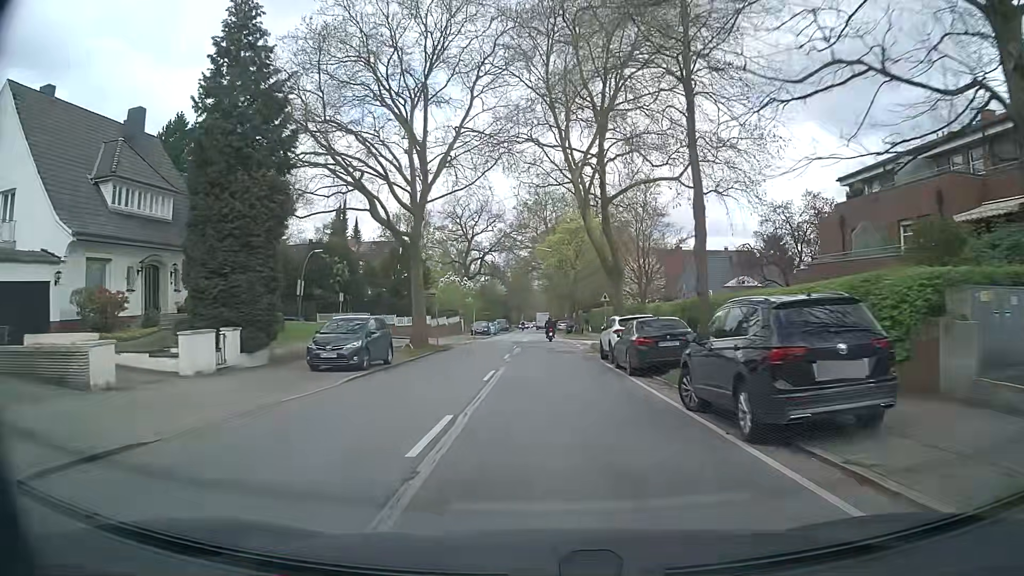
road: residential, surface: asphalt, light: Day
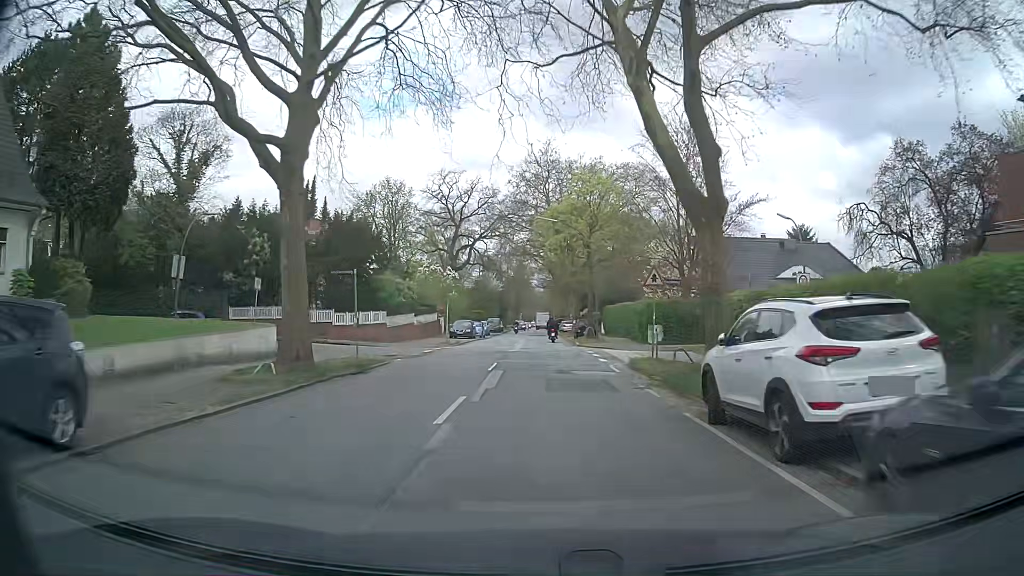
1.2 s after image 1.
(-0.1, +16.7) m; 0°
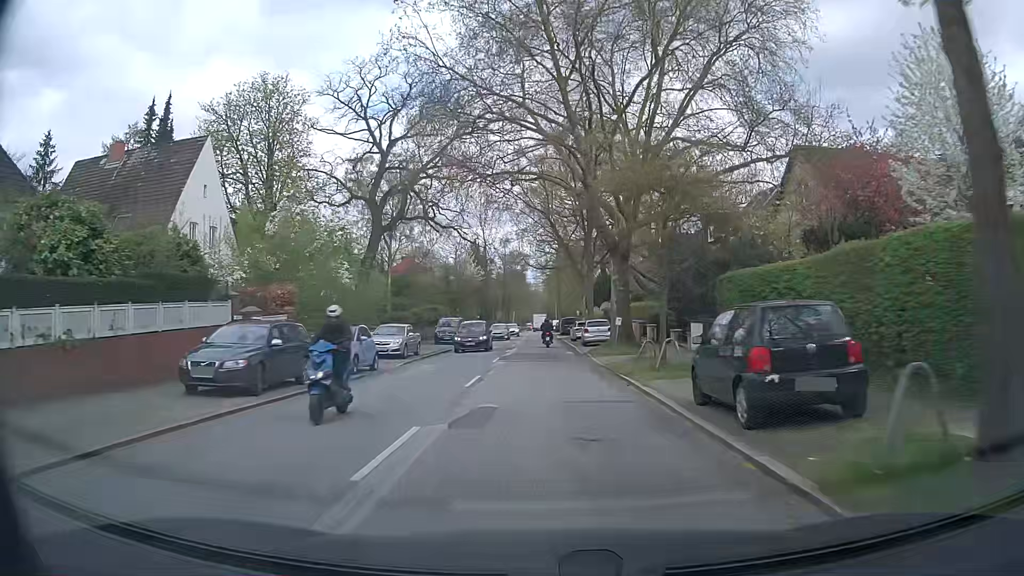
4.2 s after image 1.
(+0.3, +40.9) m; 0°
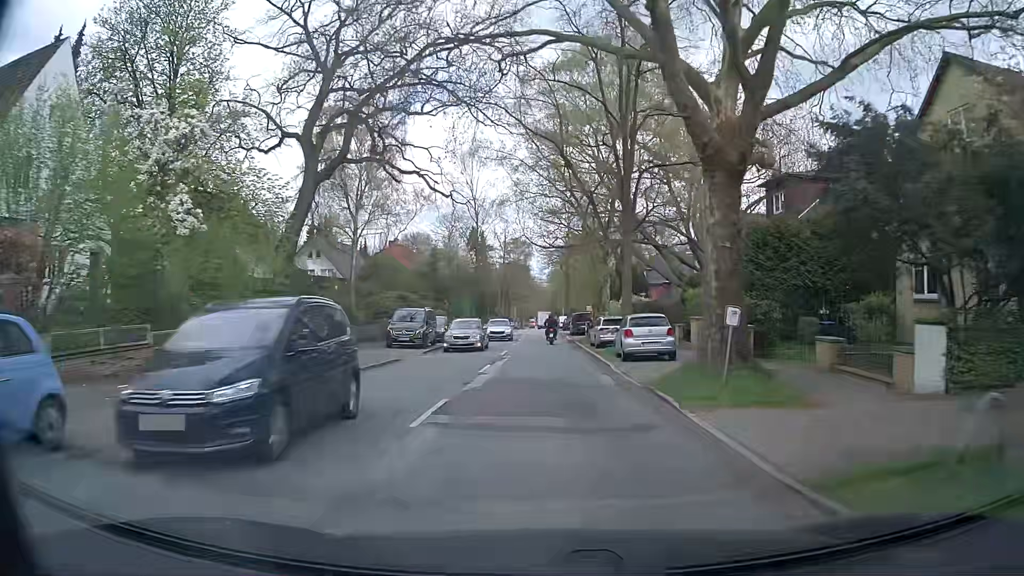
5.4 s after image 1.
(-0.1, +16.0) m; 0°
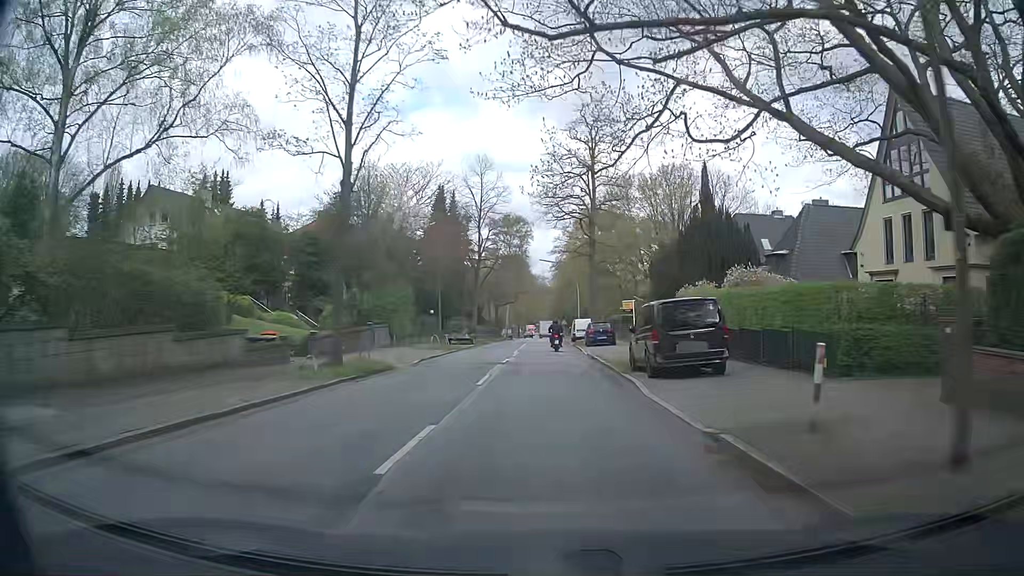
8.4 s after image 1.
(0.0, +39.3) m; 0°
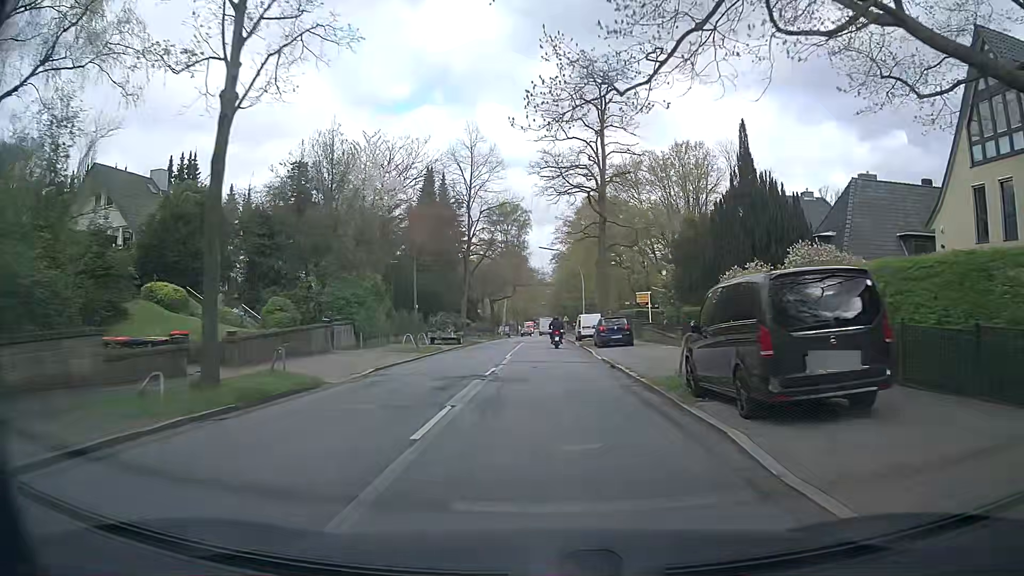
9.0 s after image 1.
(+0.1, +7.8) m; +1°
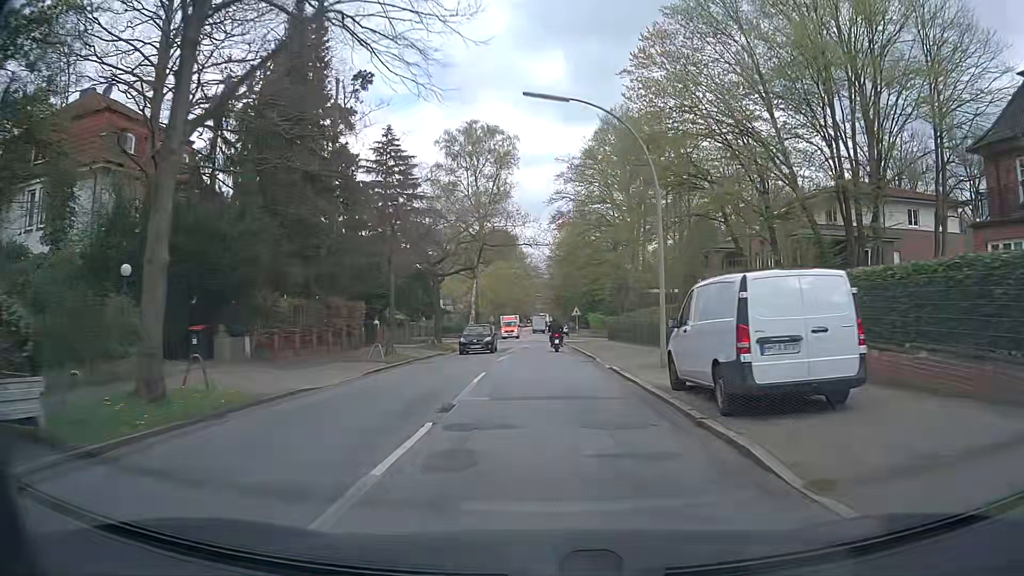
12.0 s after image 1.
(-0.2, +38.8) m; 0°
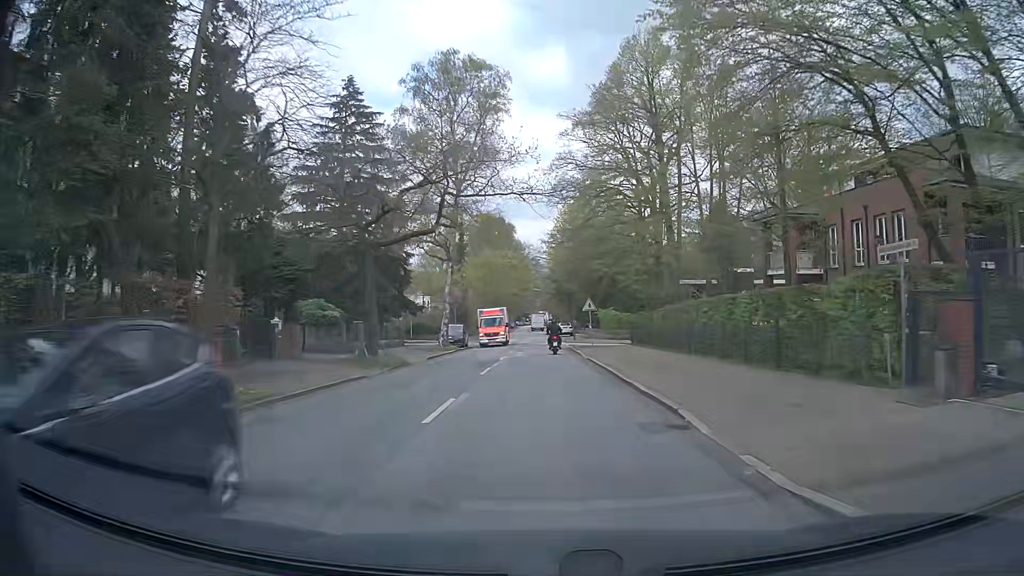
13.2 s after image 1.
(0.0, +15.5) m; 0°
(0, +10) (0, +20) (0, +30) (0, +40) (0, +50) (0, +60) (0, +70) (0, +80) (0, +90) (0, +100) m
